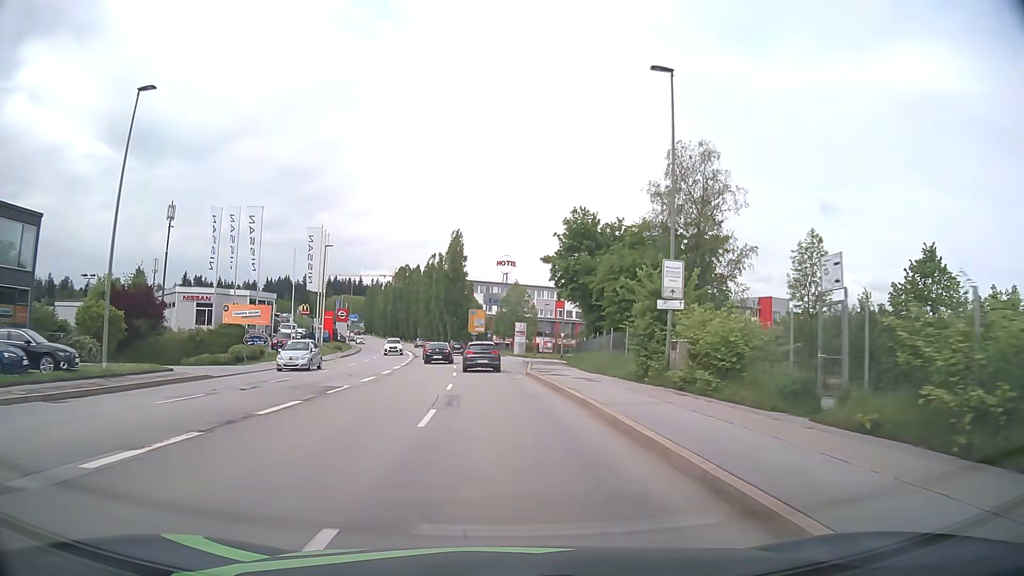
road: tertiary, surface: asphalt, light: Day
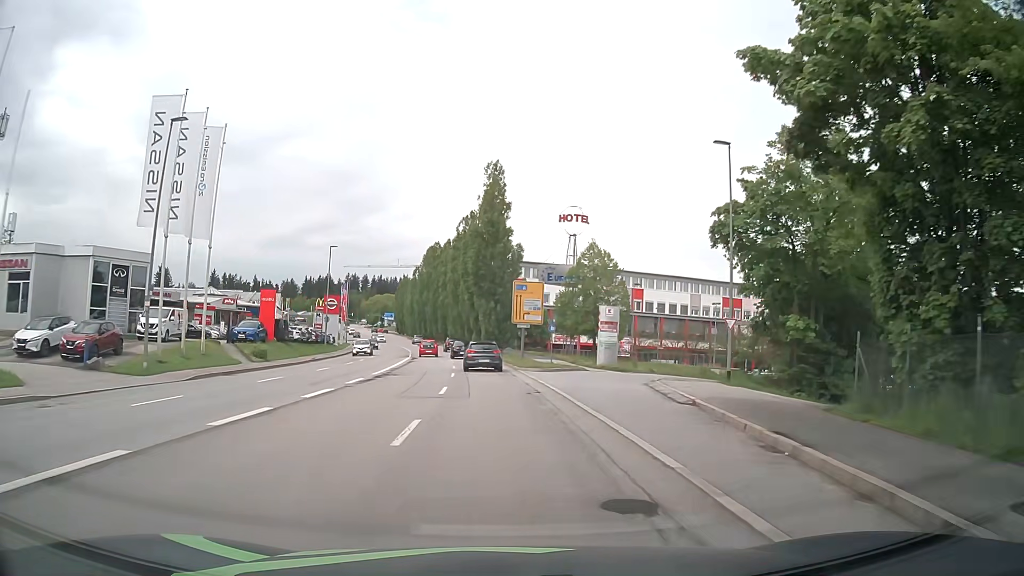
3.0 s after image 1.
(-1.5, +39.0) m; -5°
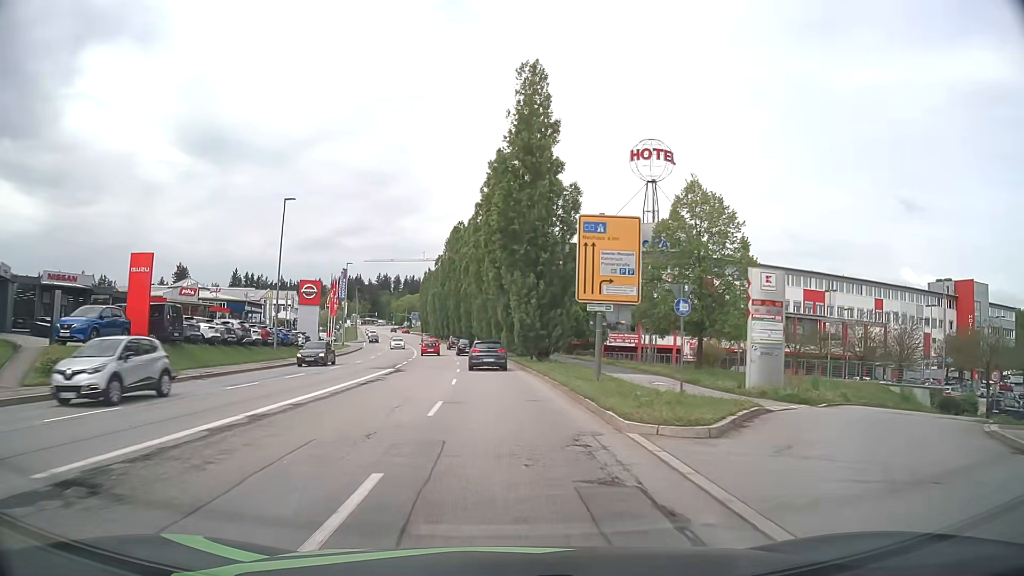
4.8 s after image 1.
(-0.5, +23.4) m; -3°
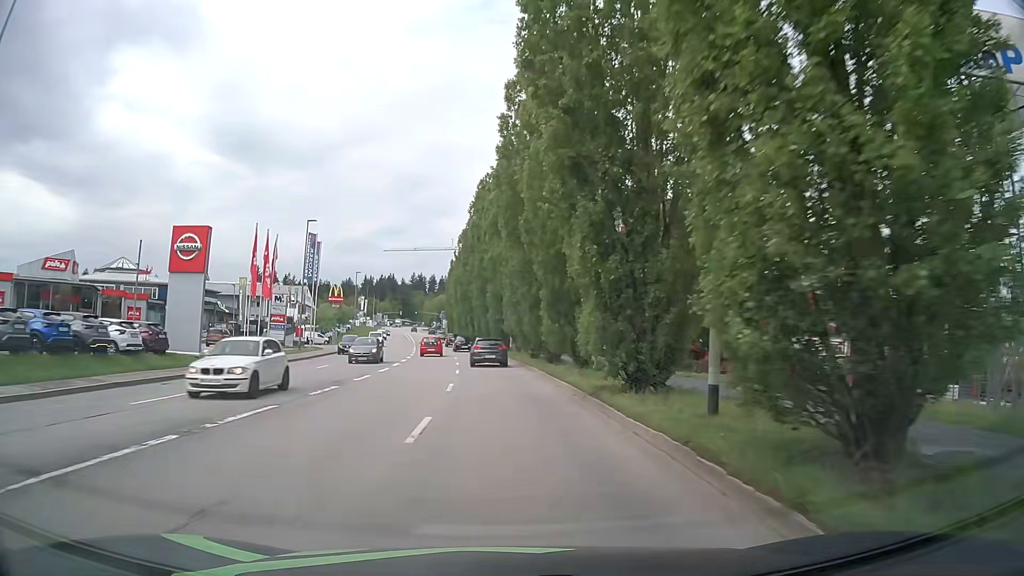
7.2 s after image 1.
(-0.9, +31.1) m; -3°
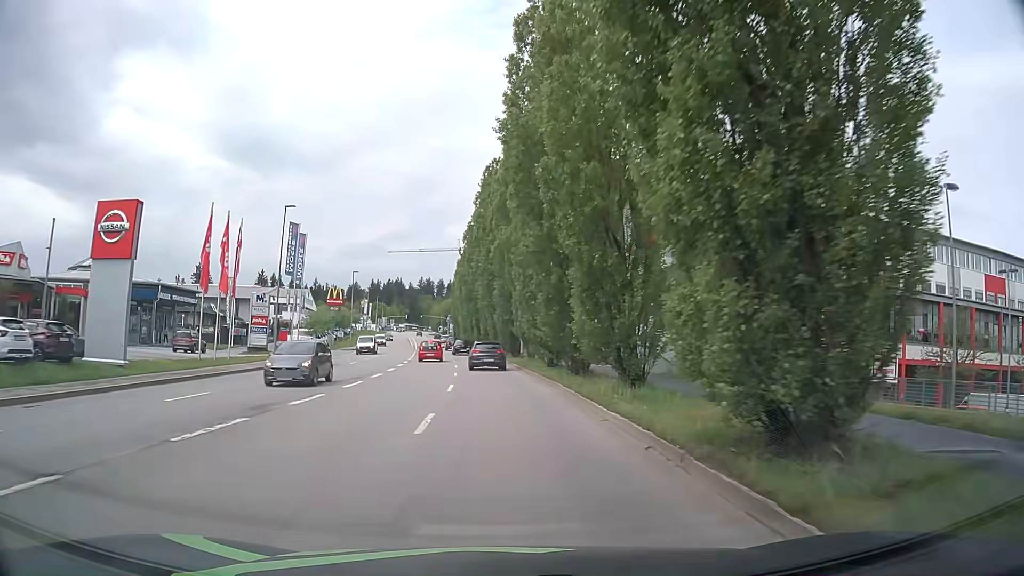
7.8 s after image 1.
(-0.1, +7.8) m; -1°
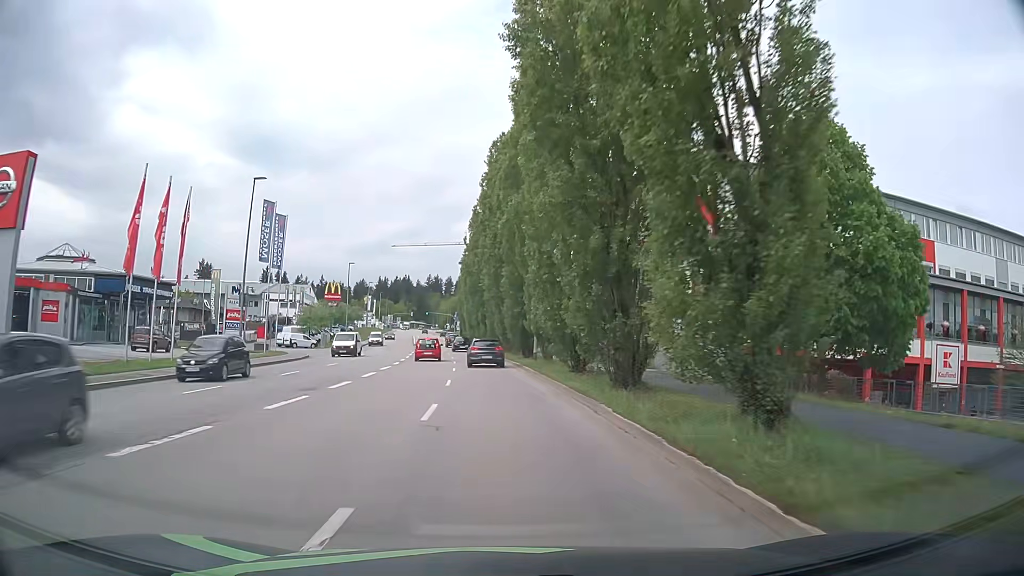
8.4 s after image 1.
(0.0, +7.7) m; -1°
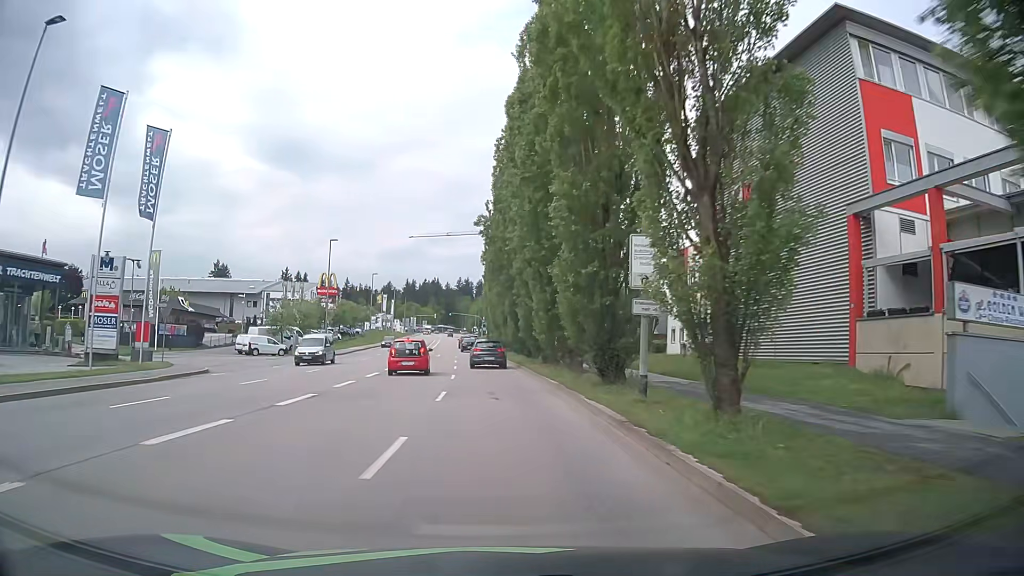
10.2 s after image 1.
(-0.5, +23.2) m; -3°
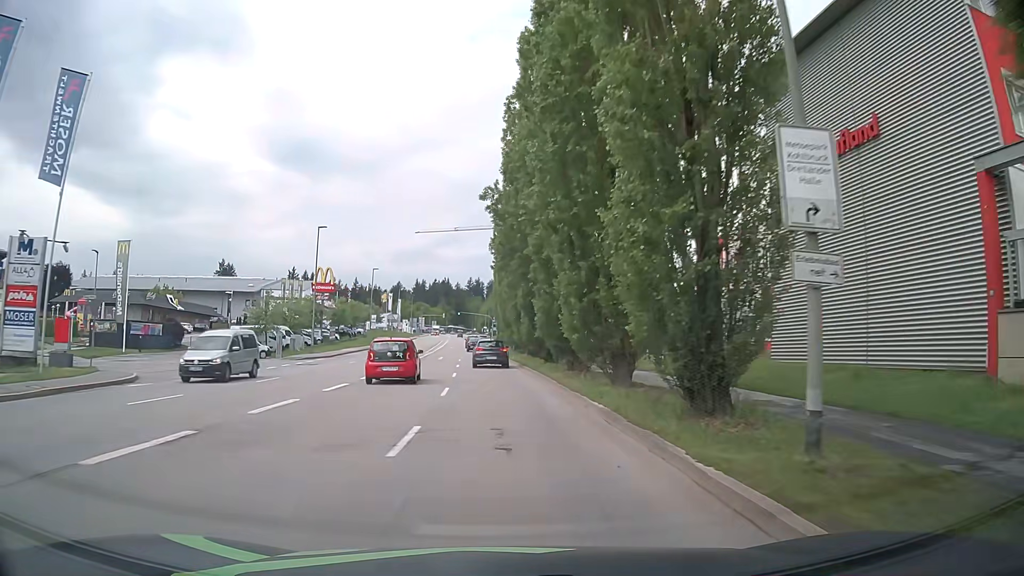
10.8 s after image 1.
(-0.1, +7.8) m; 0°
(0, +10) (-1, +20) (-1, +30) (-2, +40) (-2, +50) (-3, +60) (-4, +70) (-4, +80) (-5, +90) (-6, +100) m
